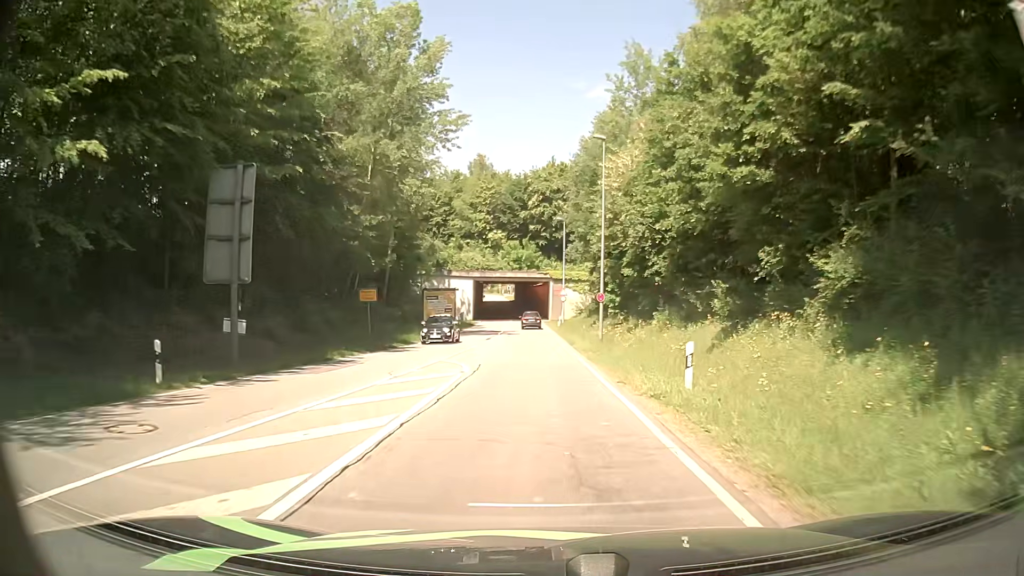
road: secondary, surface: asphalt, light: Day
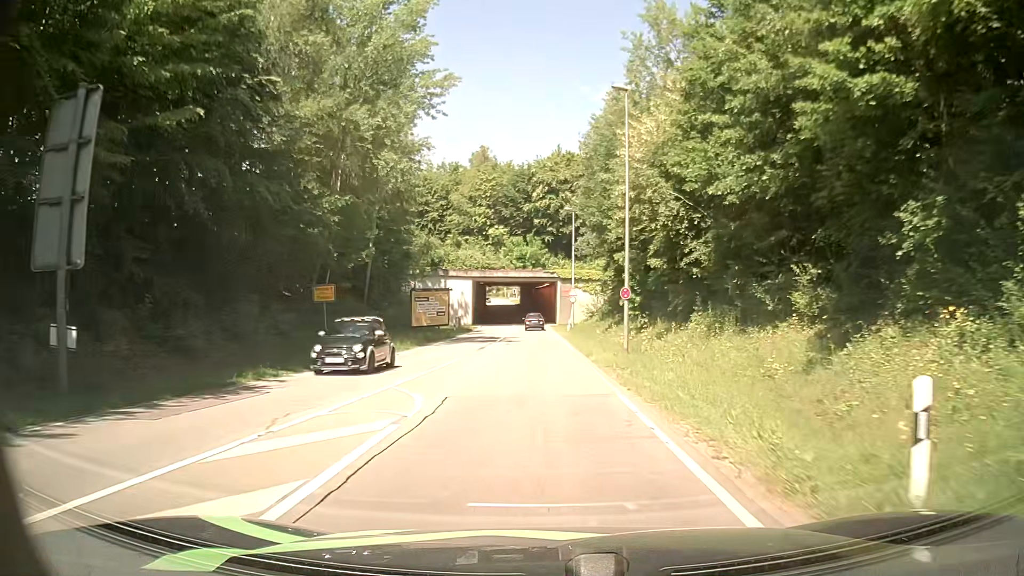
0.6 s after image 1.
(0.0, +7.8) m; -1°
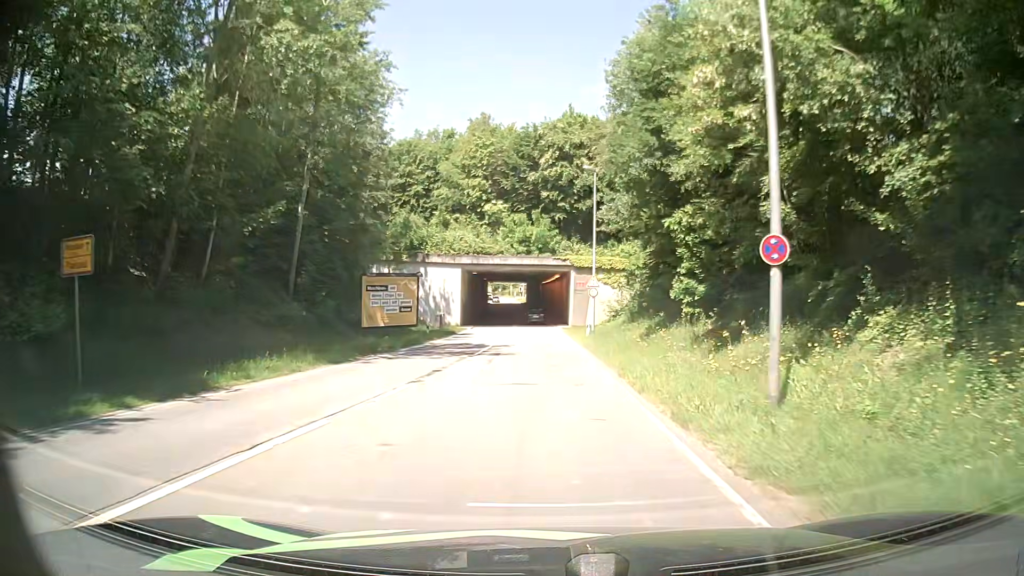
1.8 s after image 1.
(0.0, +15.7) m; -1°
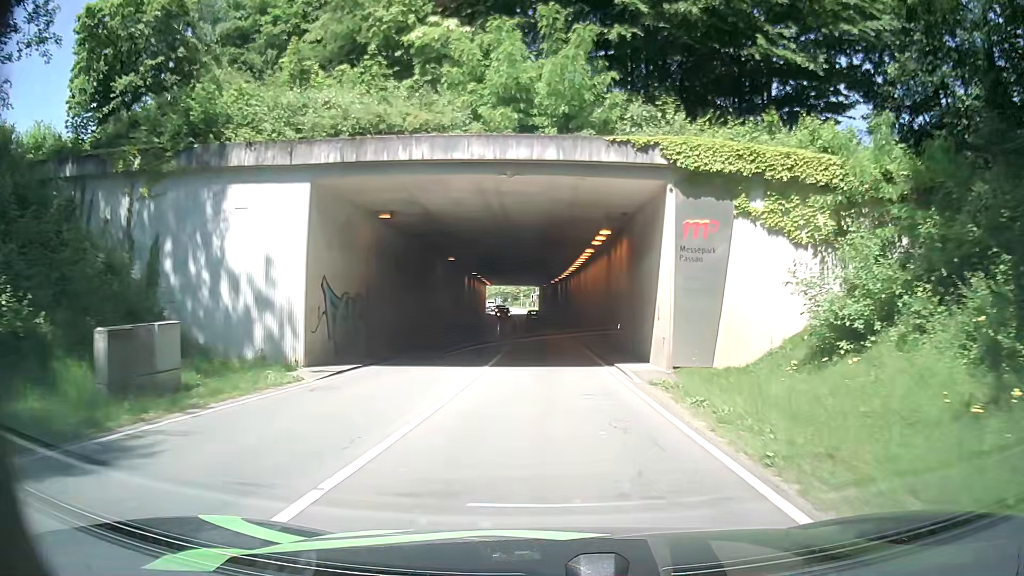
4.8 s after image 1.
(-0.4, +39.0) m; -1°
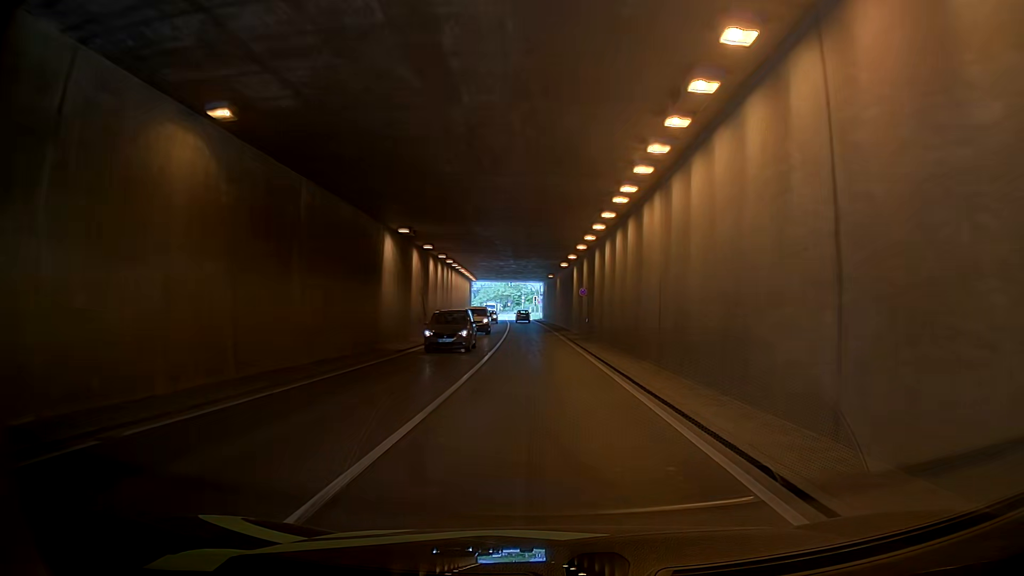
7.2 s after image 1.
(-0.3, +30.2) m; +2°
